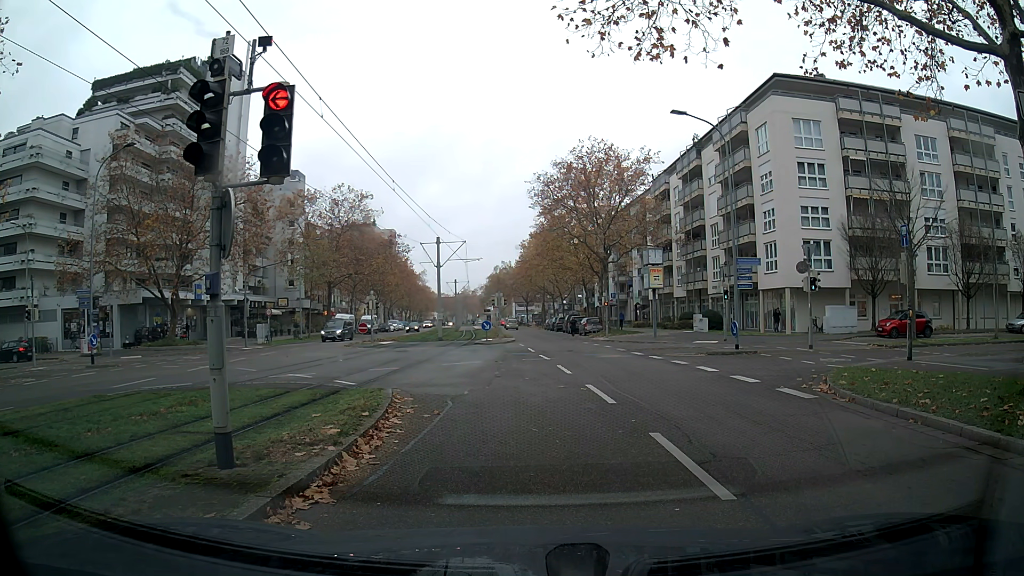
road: tertiary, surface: asphalt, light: Day
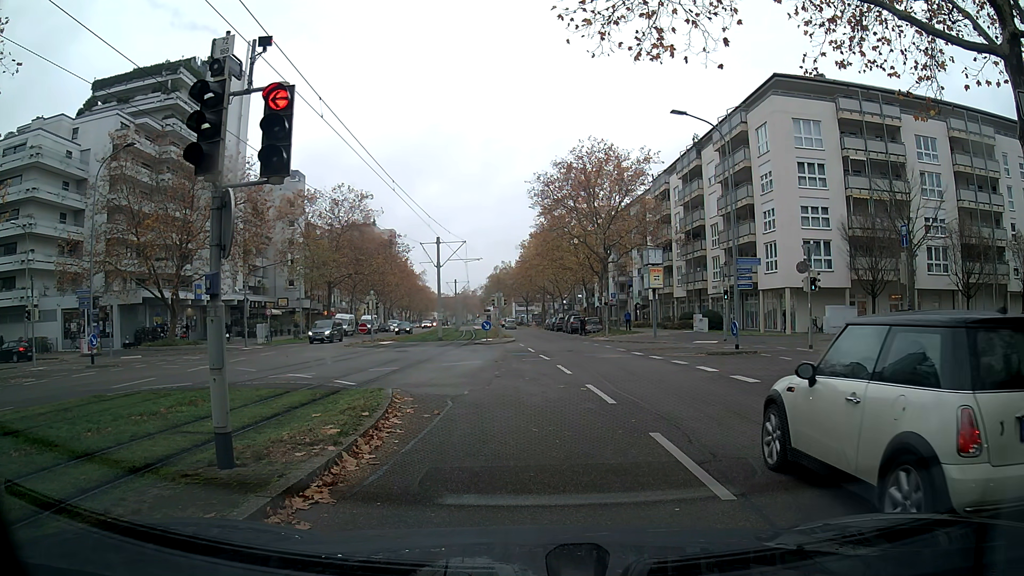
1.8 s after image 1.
(0.0, 0.0) m; 0°
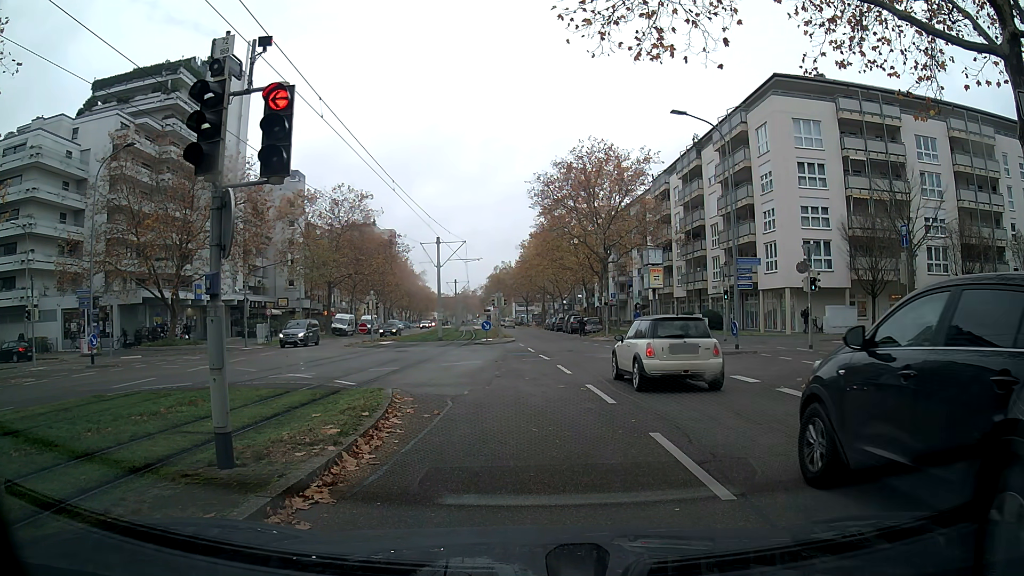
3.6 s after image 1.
(0.0, 0.0) m; 0°
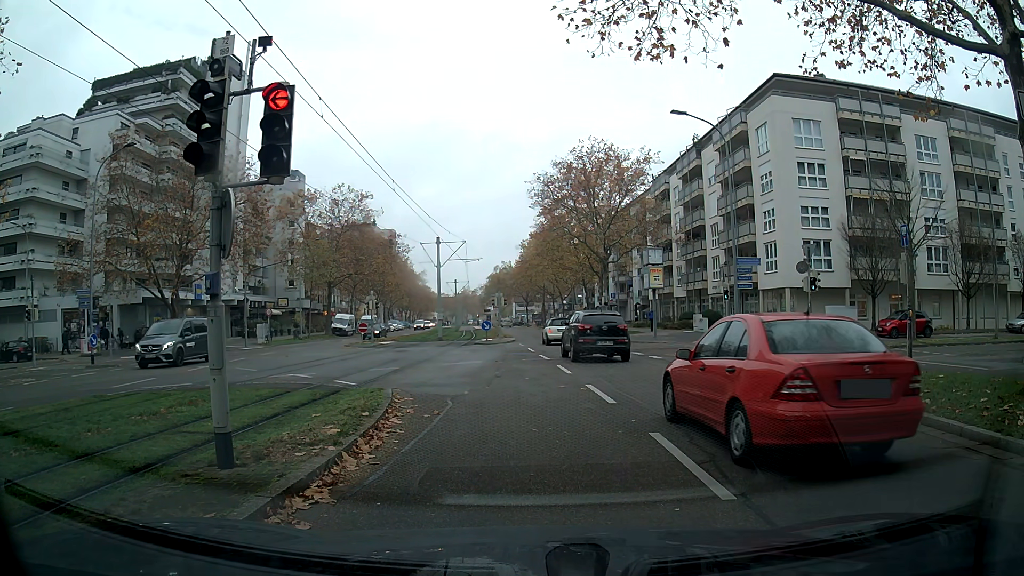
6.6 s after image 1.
(0.0, 0.0) m; 0°
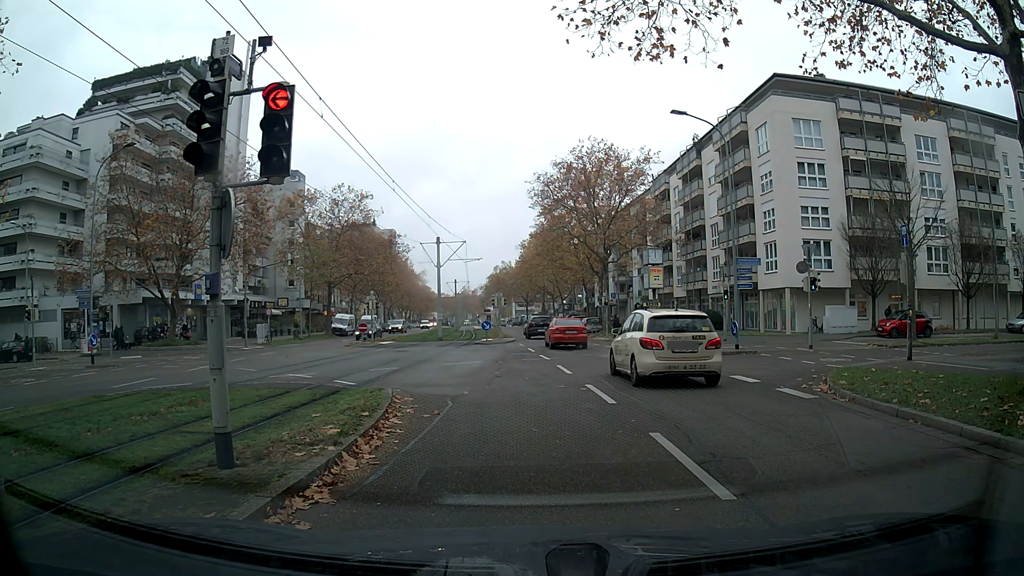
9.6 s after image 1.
(0.0, 0.0) m; 0°
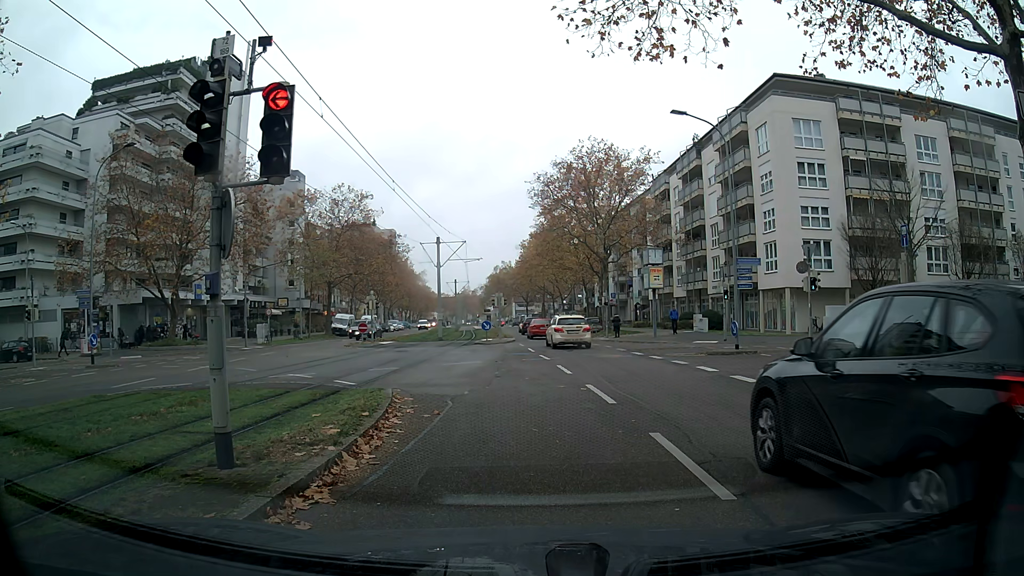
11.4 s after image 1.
(0.0, 0.0) m; 0°
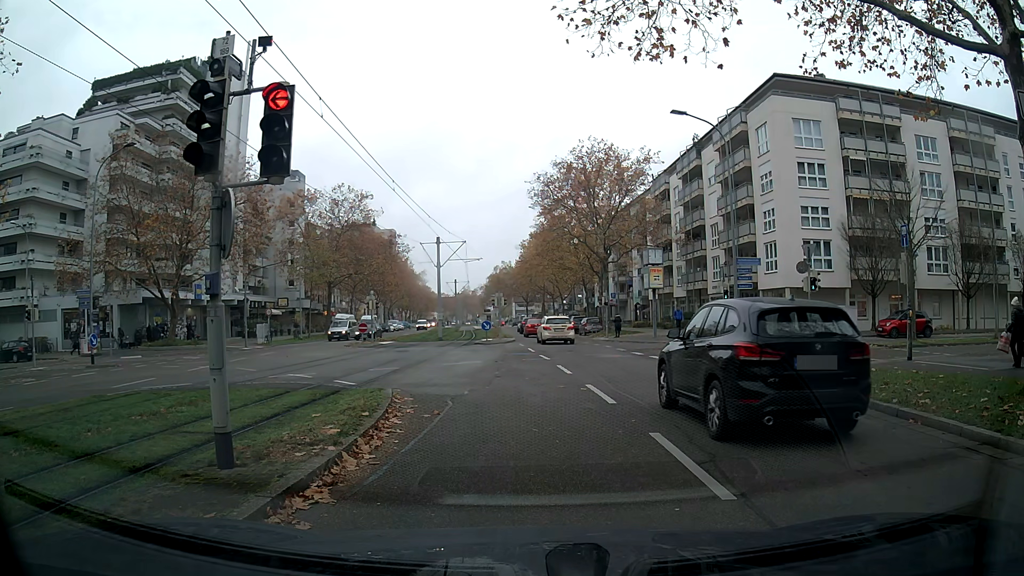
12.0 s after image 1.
(0.0, 0.0) m; 0°
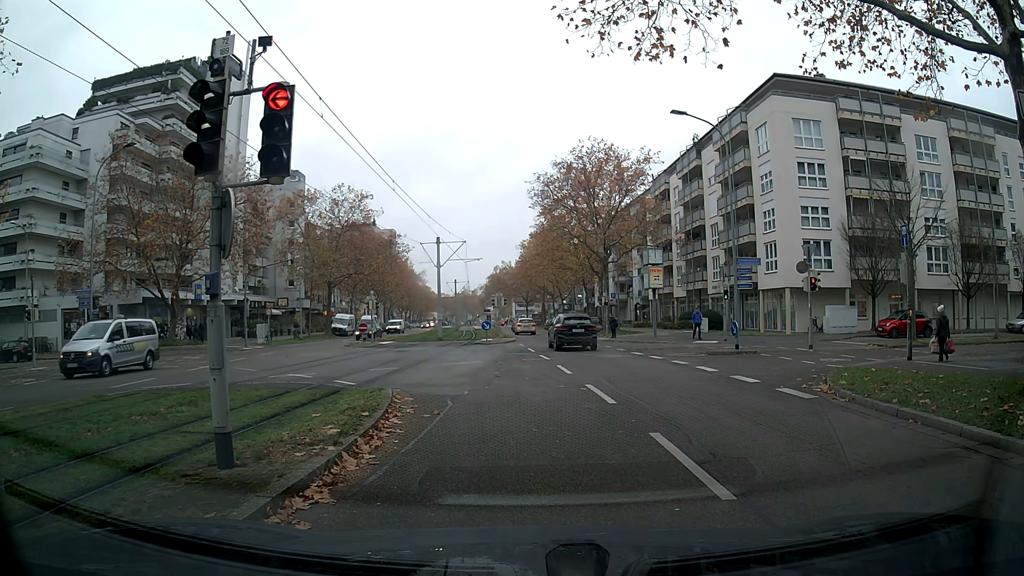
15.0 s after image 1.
(0.0, 0.0) m; 0°
